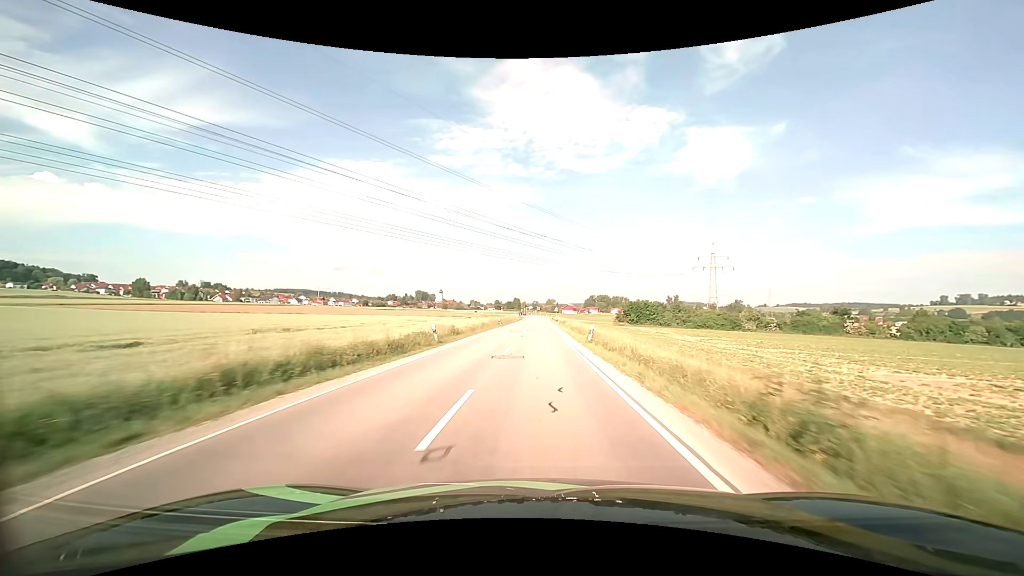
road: secondary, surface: asphalt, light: Day
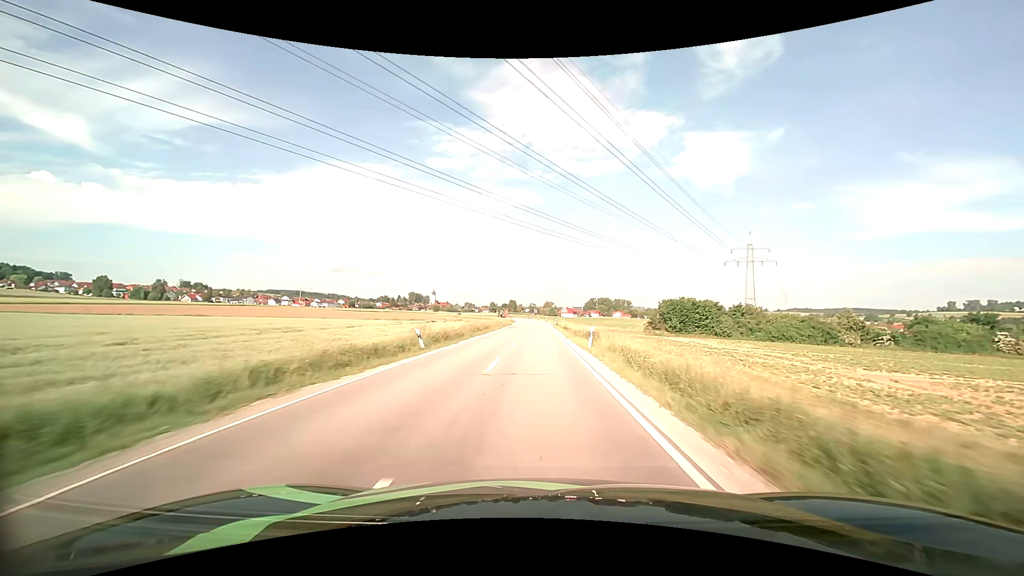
(+0.2, +41.0) m; 0°
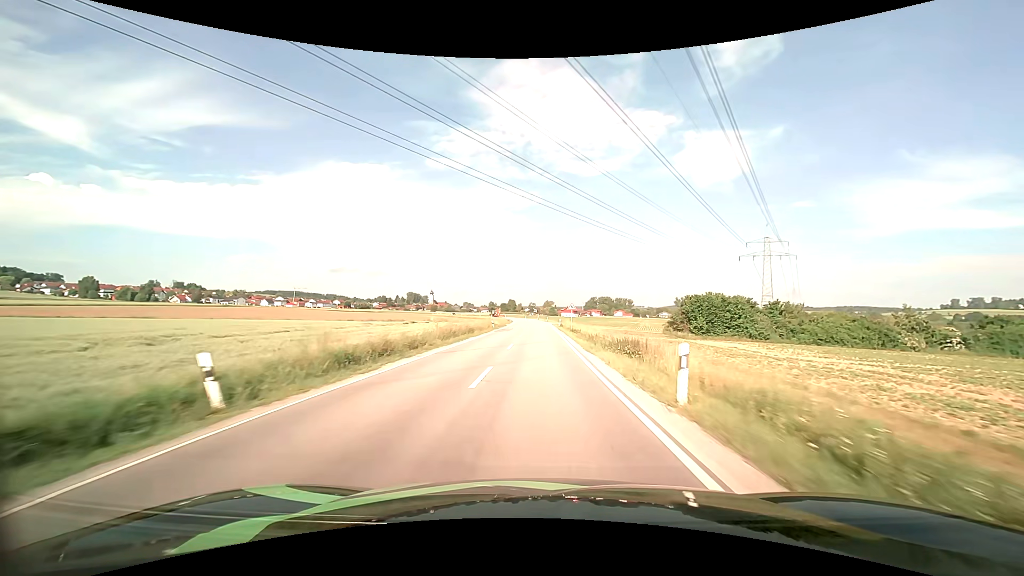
(0.0, +13.7) m; 0°
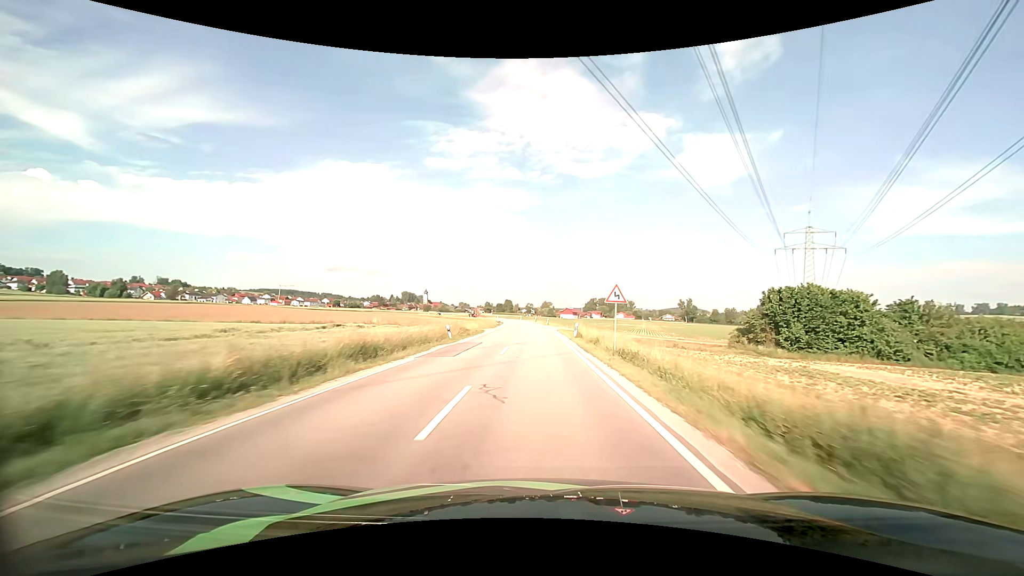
(0.0, +26.8) m; 0°
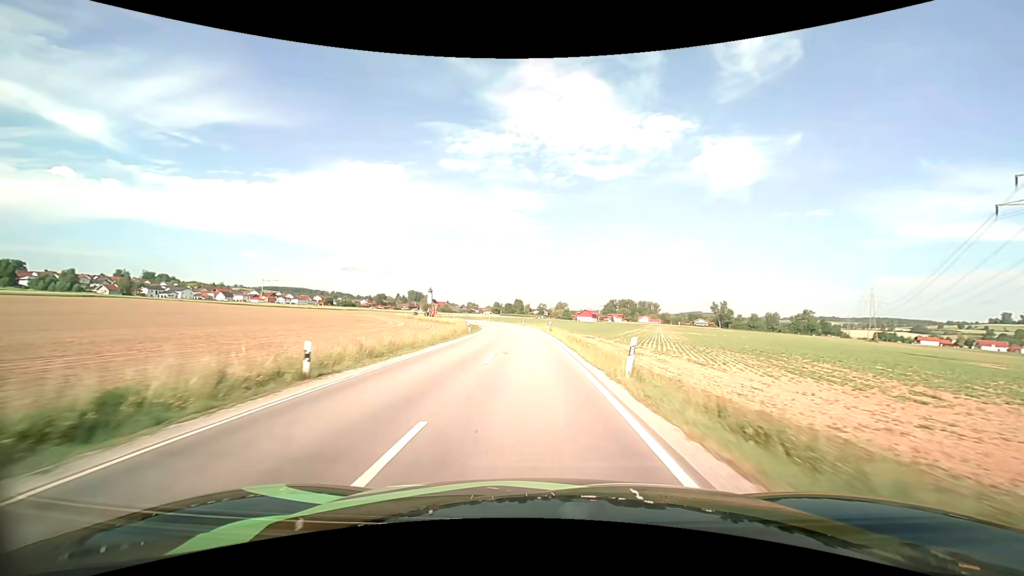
(-0.3, +63.2) m; -1°
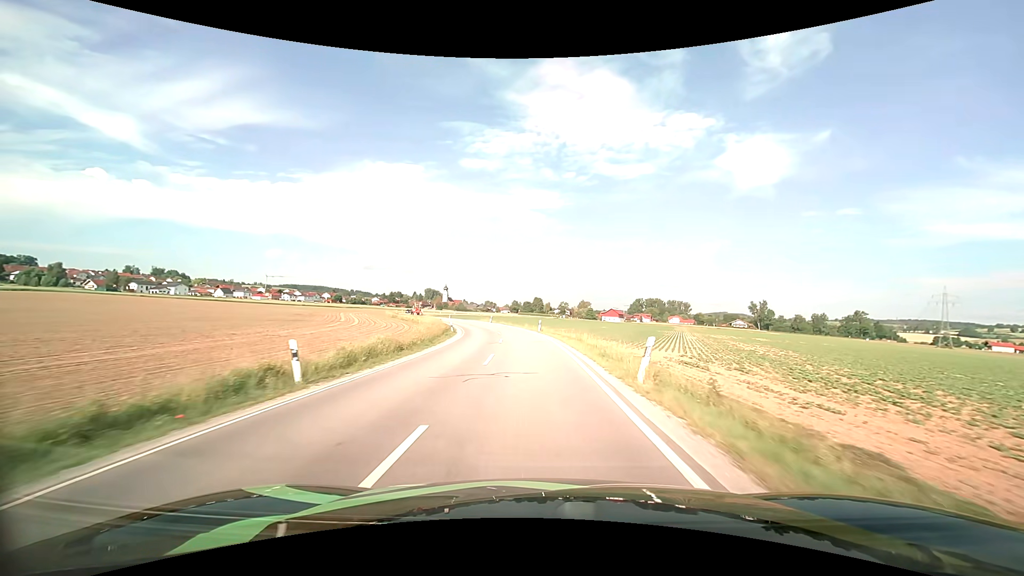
(-0.7, +36.1) m; -2°
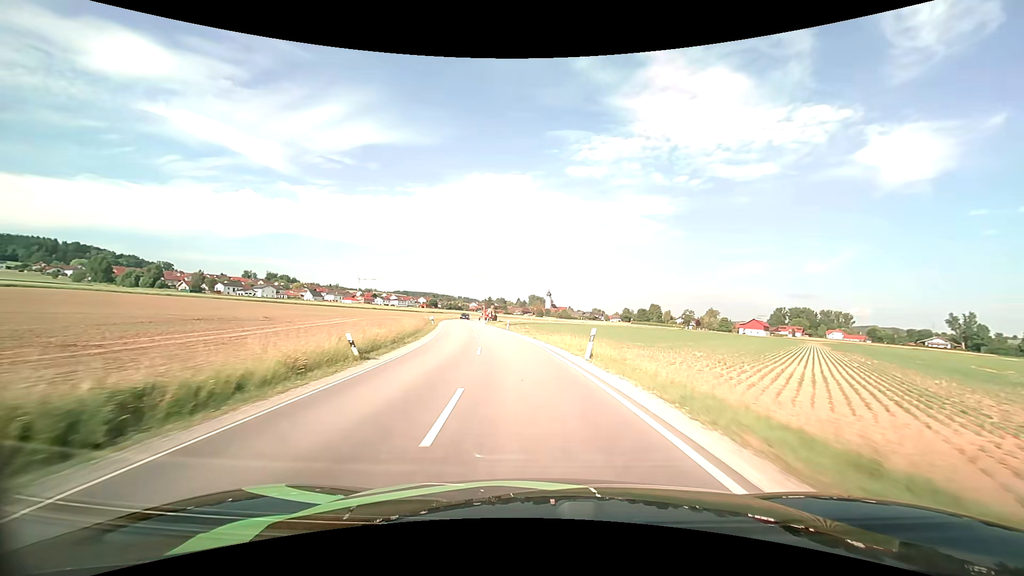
(-4.6, +57.0) m; -12°
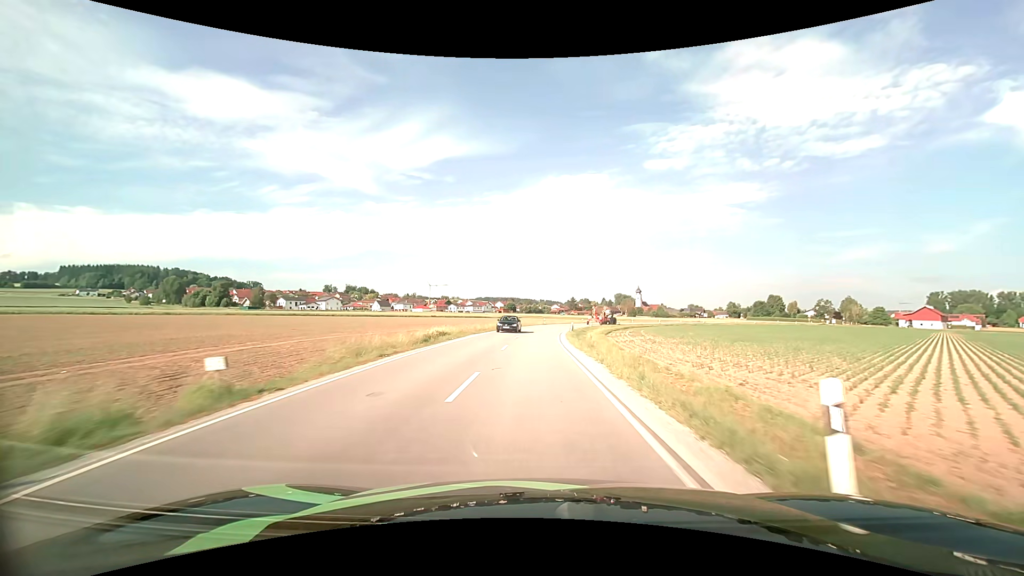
(-4.6, +45.7) m; -10°
(0, +10) (0, +20) (0, +30) (0, +40) (0, +50) (+1, +60) (+3, +70) (+5, +80) (+7, +89) (+10, +99) m
